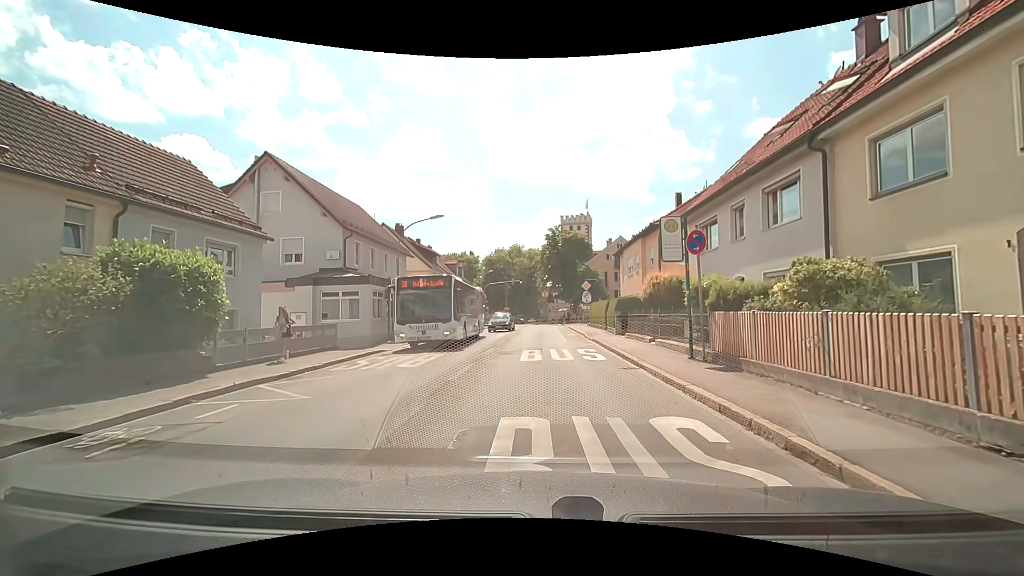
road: secondary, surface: asphalt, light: Day
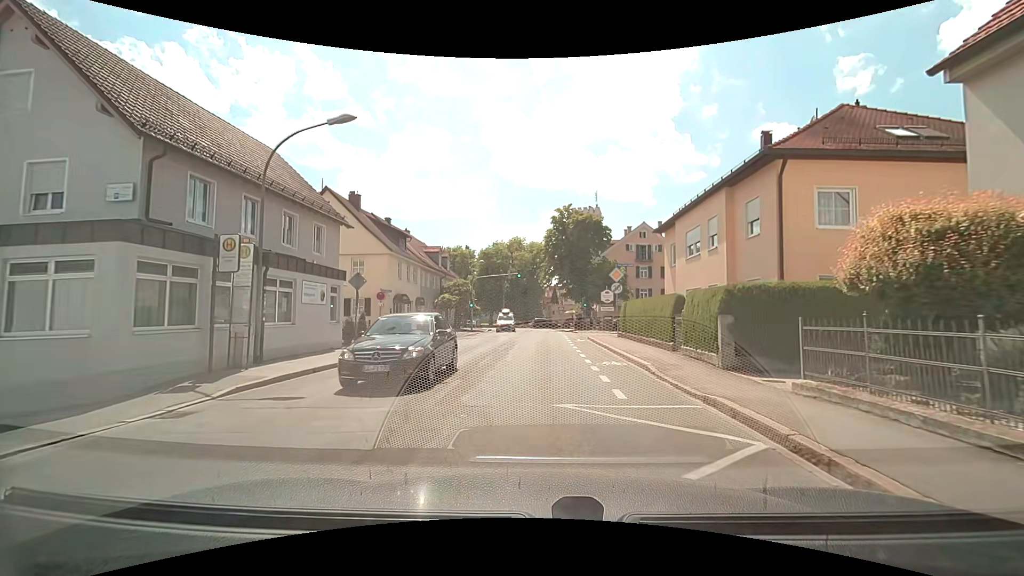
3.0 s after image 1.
(+0.4, +15.0) m; +2°
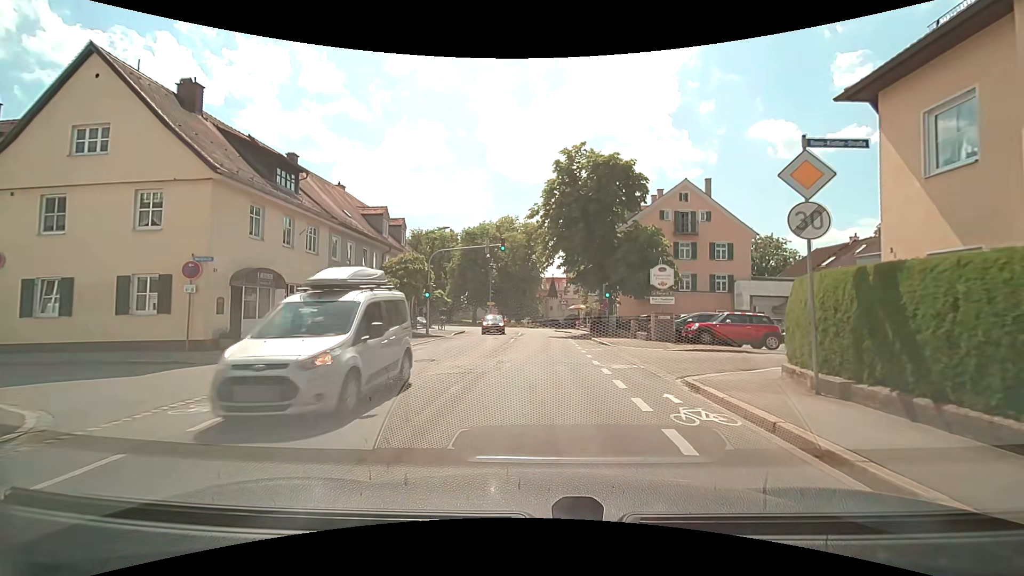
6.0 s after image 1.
(0.0, +19.4) m; 0°
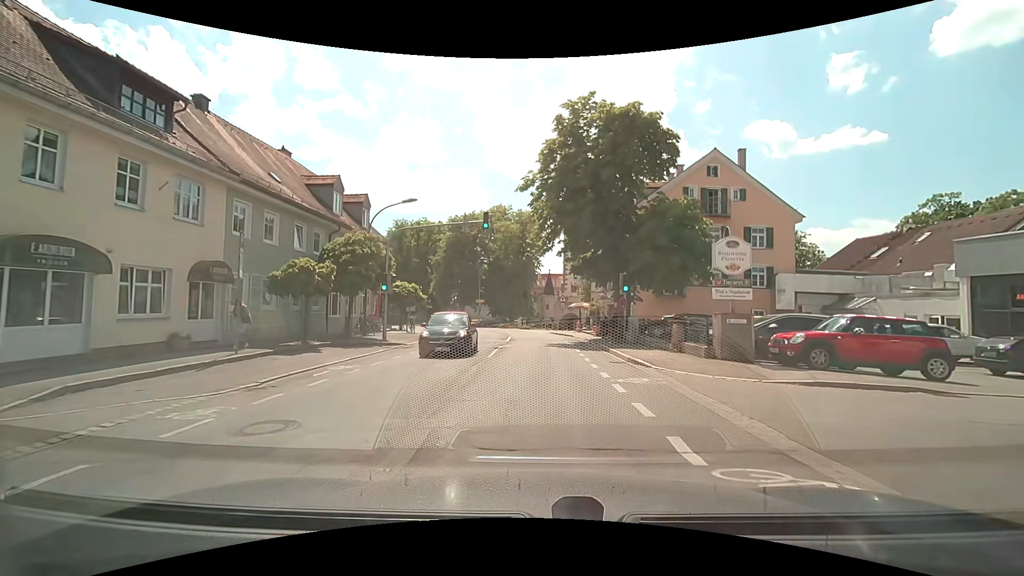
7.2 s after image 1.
(+0.1, +8.4) m; +1°
